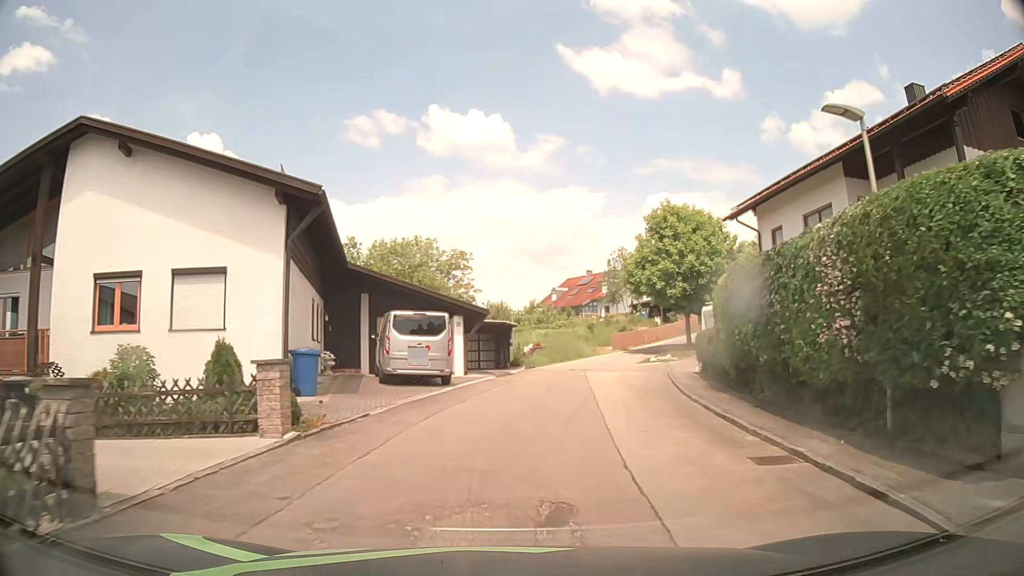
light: Day
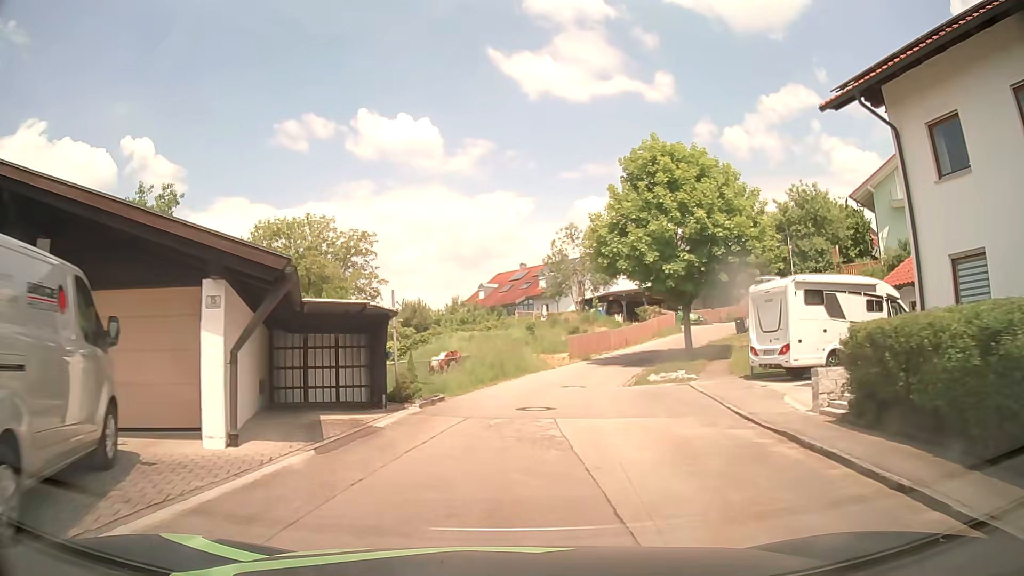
(+0.9, +15.5) m; +6°
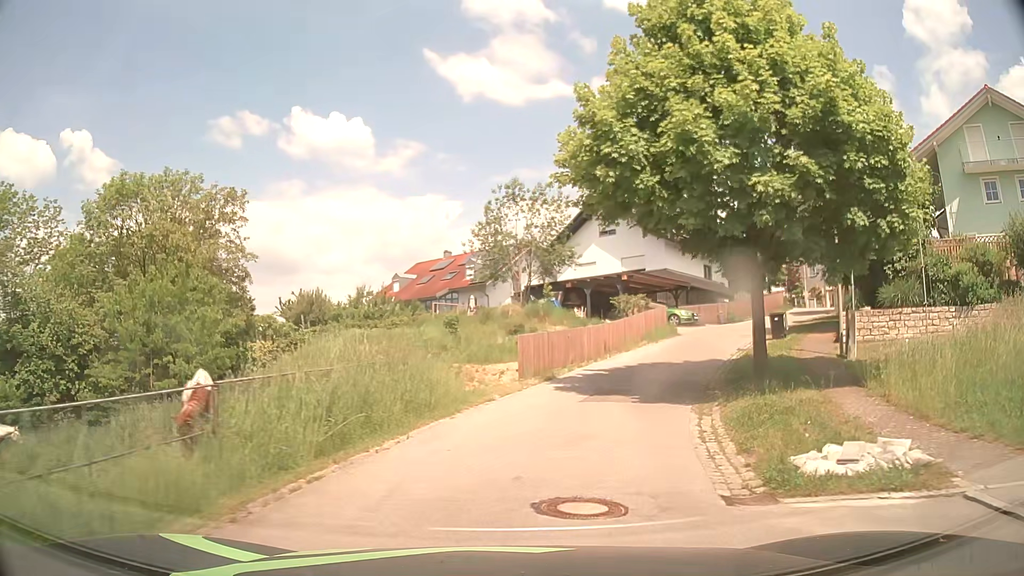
(+0.5, +14.9) m; +6°
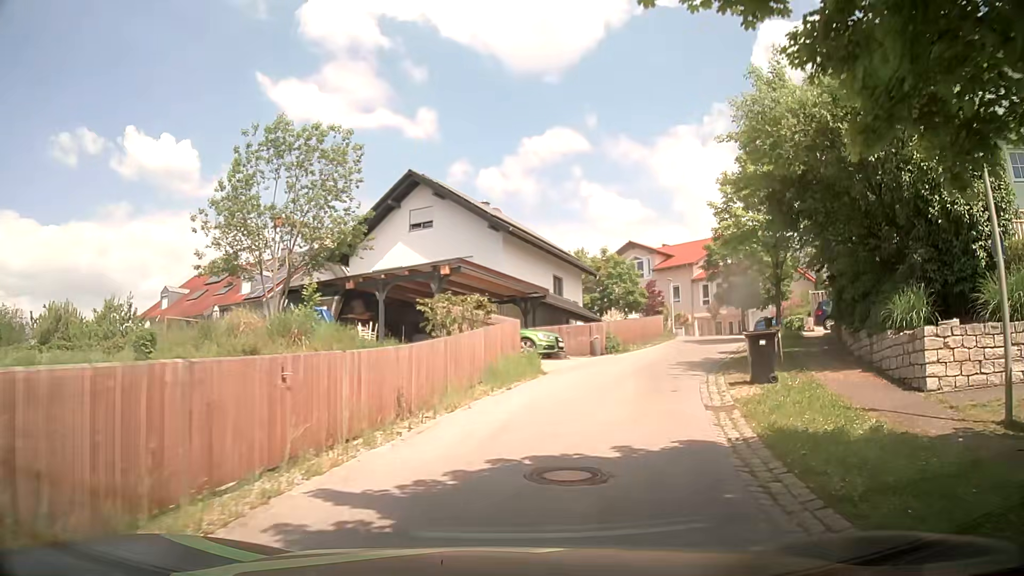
(+1.7, +13.8) m; +15°
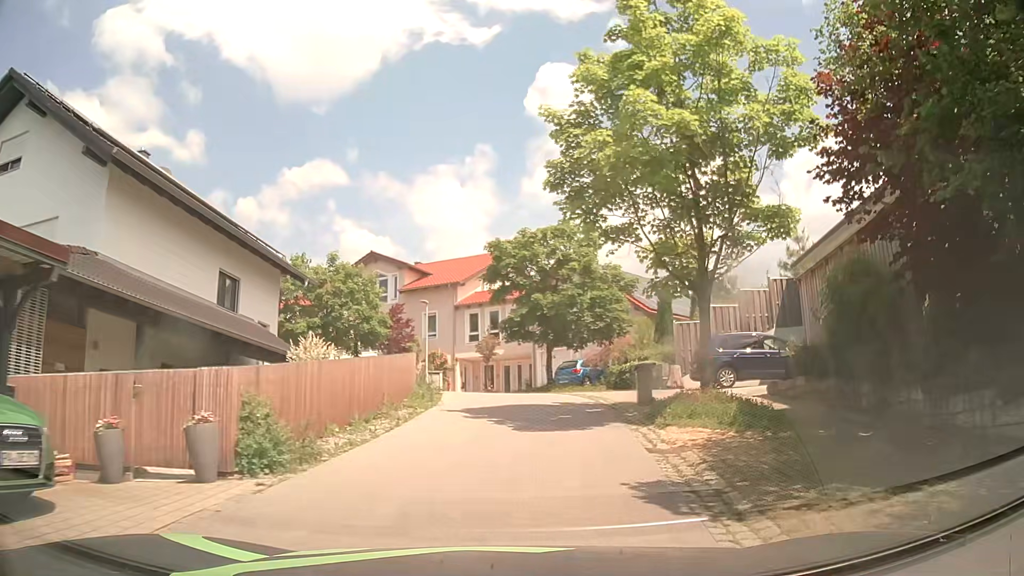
(+3.1, +16.5) m; +22°
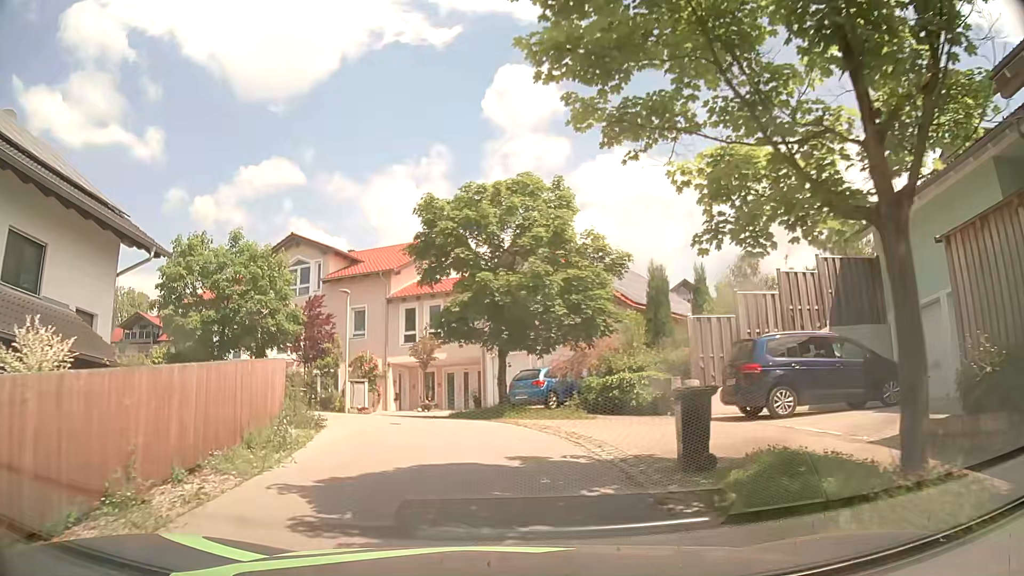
(+0.4, +7.8) m; +4°
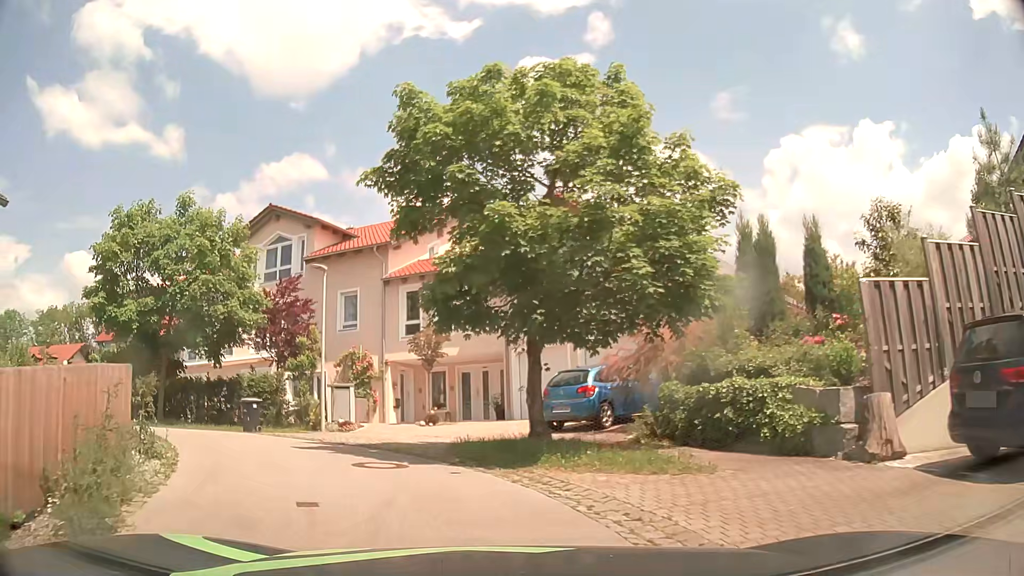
(0.0, +7.3) m; -2°
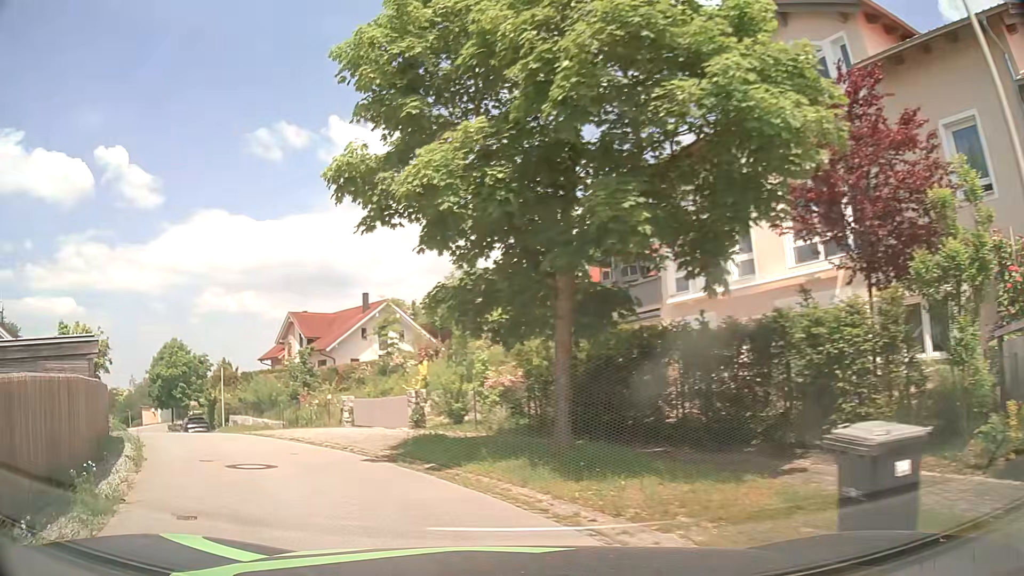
(-5.0, +14.4) m; -45°
